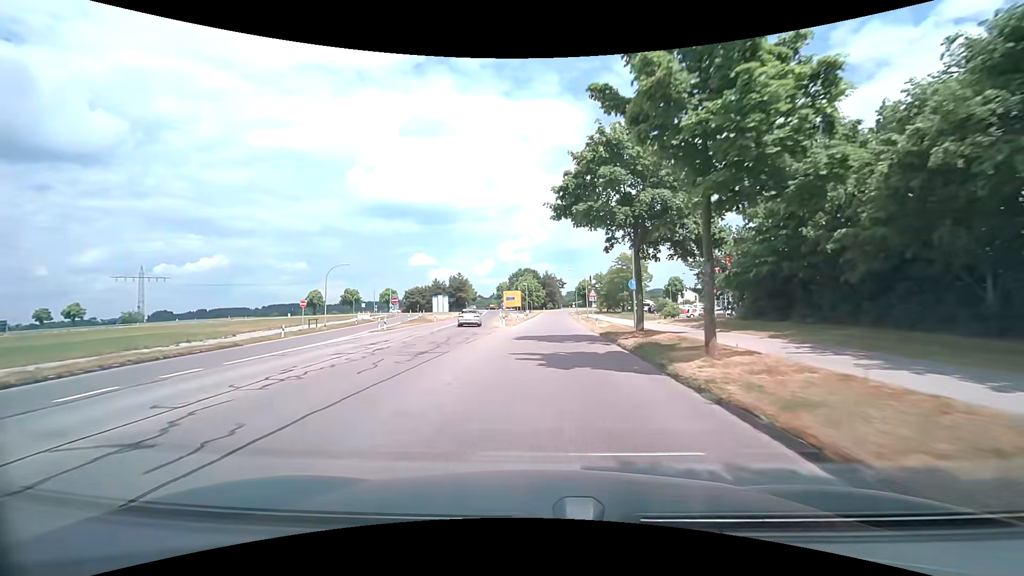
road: tertiary_link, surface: asphalt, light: Day
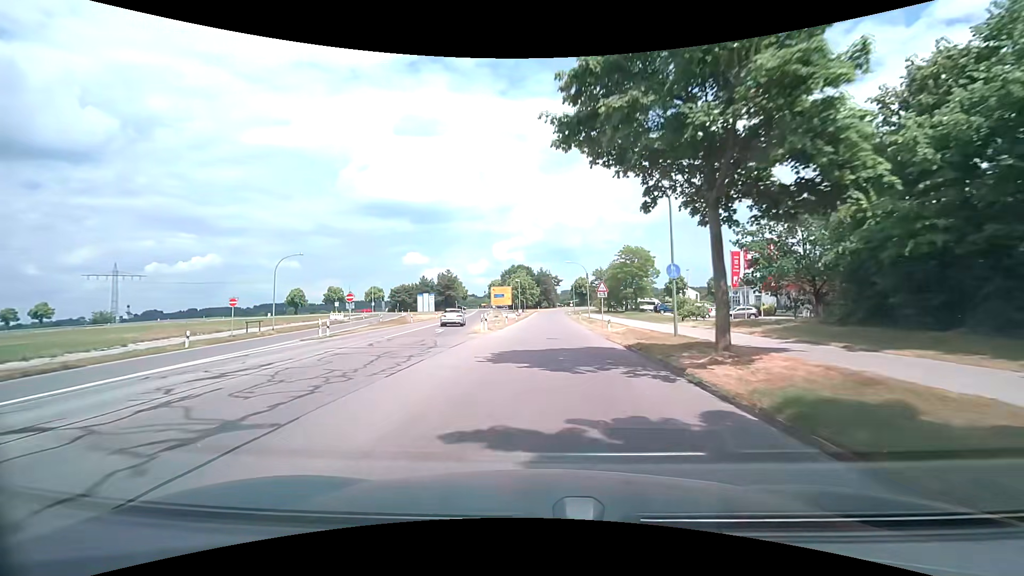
(+0.1, +9.8) m; +1°
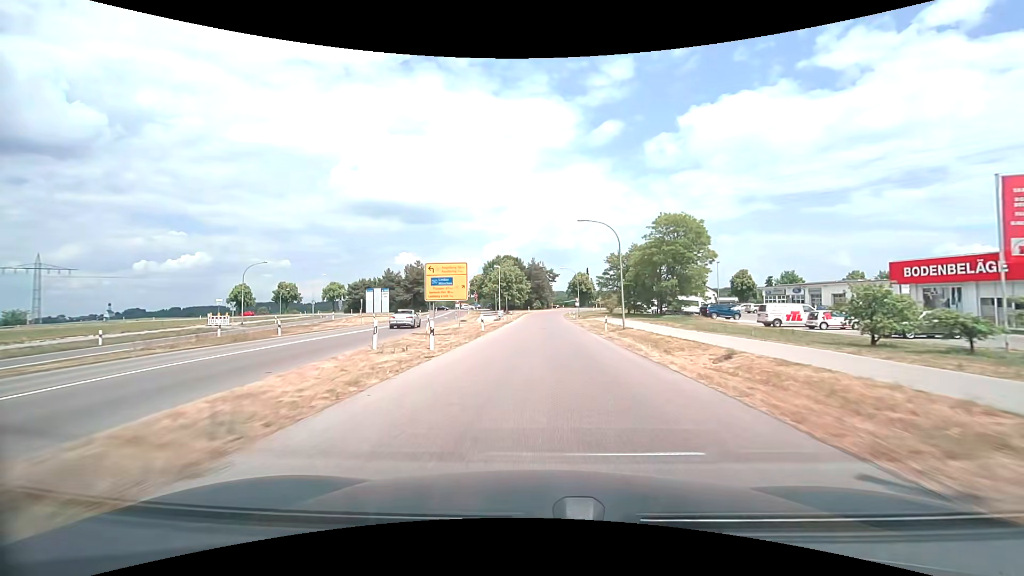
(+0.4, +29.4) m; +1°
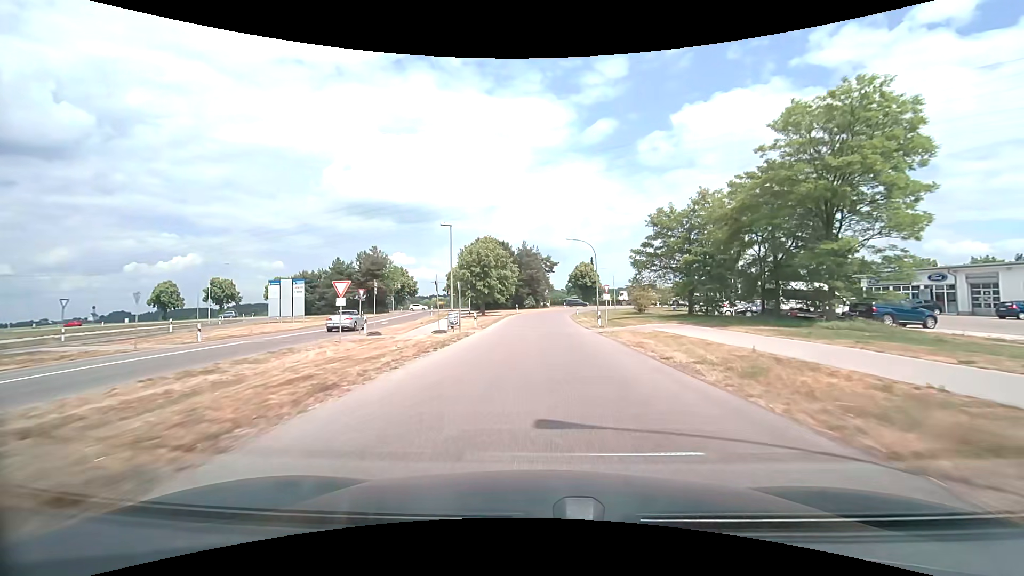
(+0.2, +29.1) m; +1°
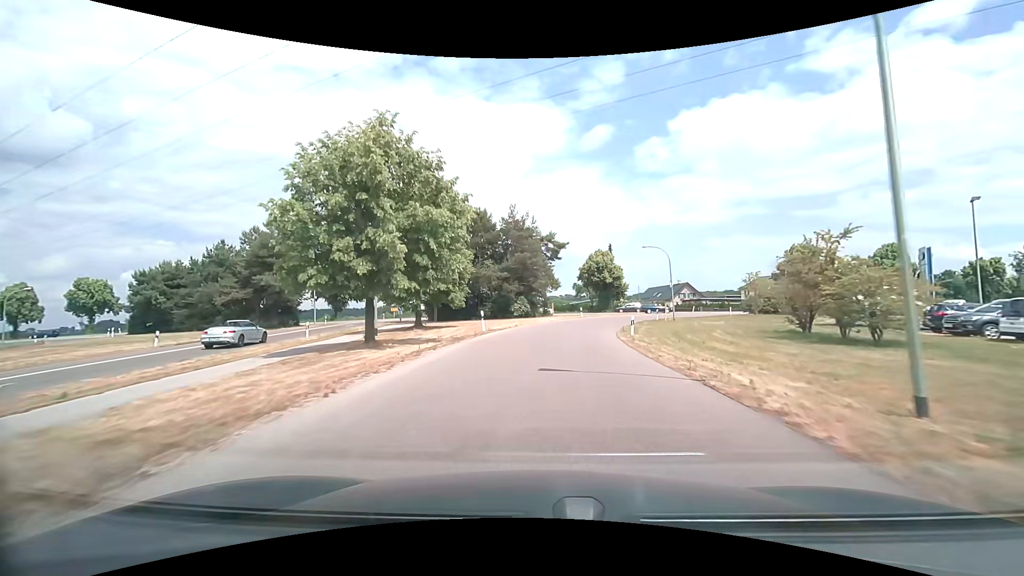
(0.0, +36.3) m; 0°
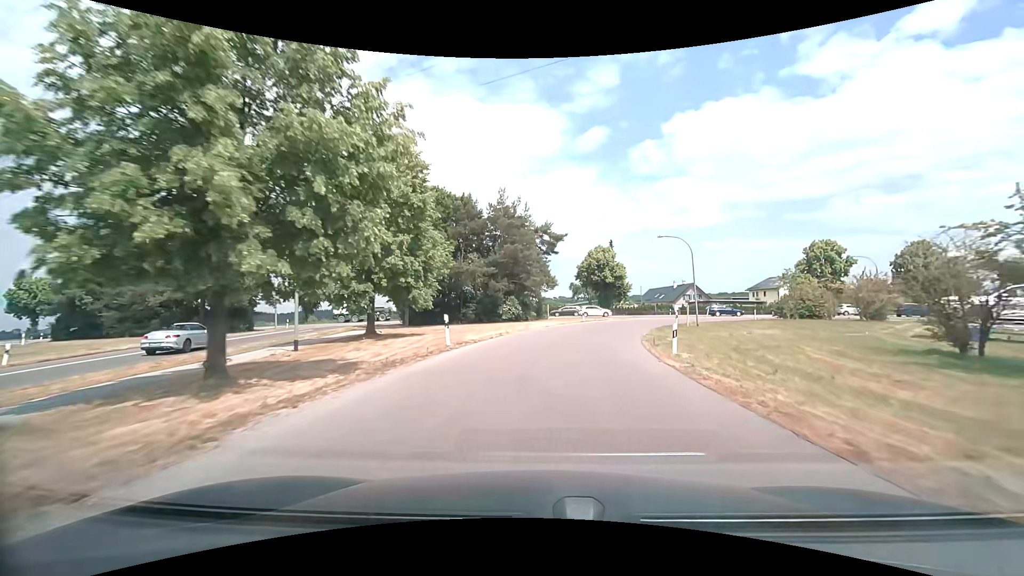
(0.0, +8.5) m; +1°
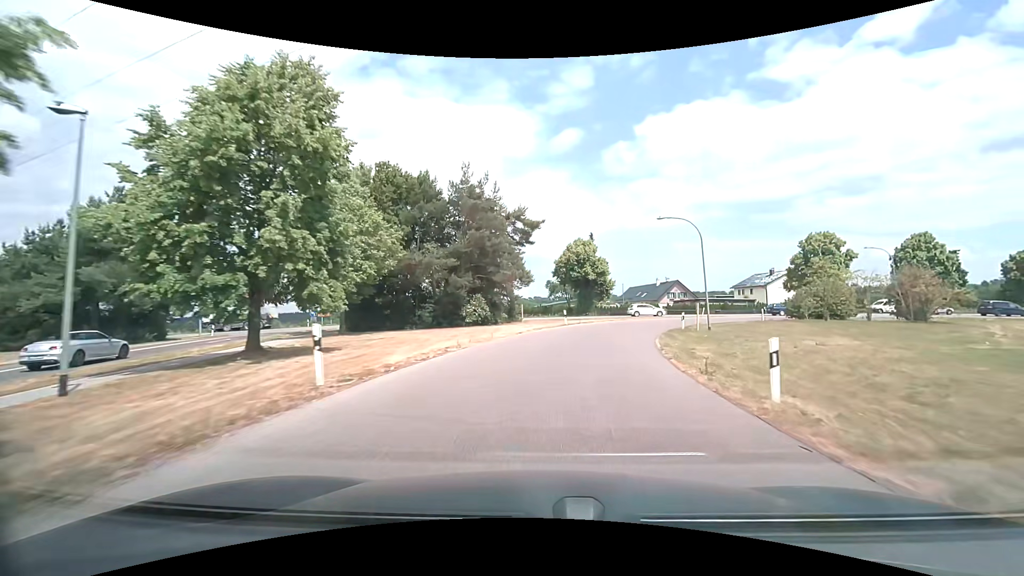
(+0.2, +8.2) m; +3°
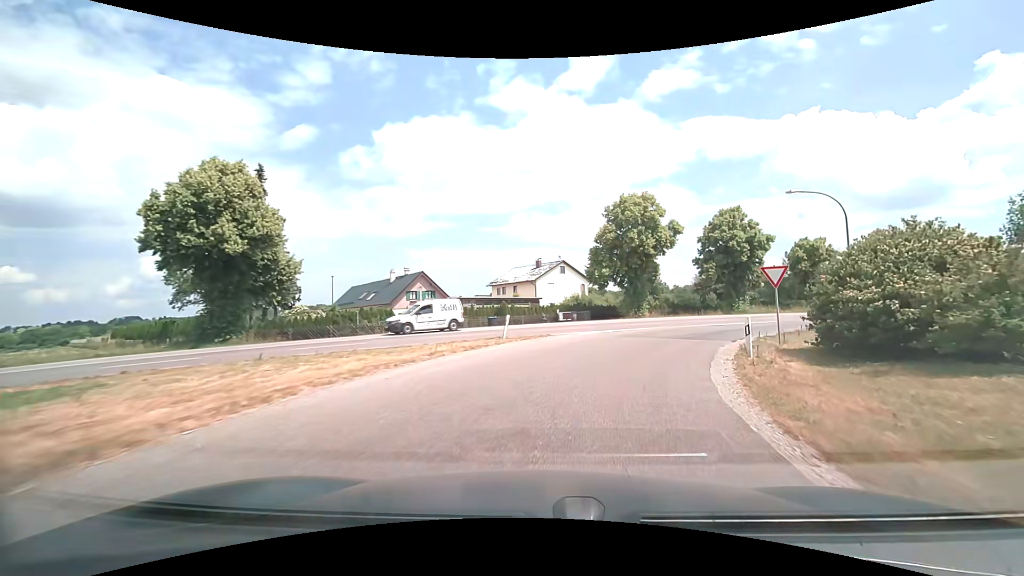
(+7.3, +35.6) m; +29°
(+1, +10) (+5, +19) (+11, +27) (+18, +34) (+26, +40) (+33, +47) (+41, +54) (+49, +60) (+57, +66) (+65, +72) m
